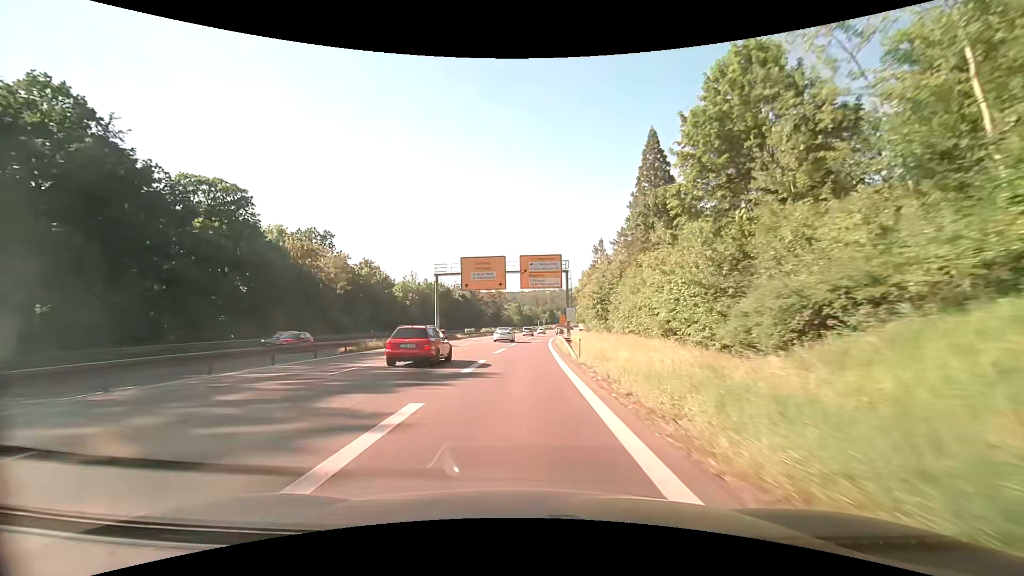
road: trunk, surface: asphalt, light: Day
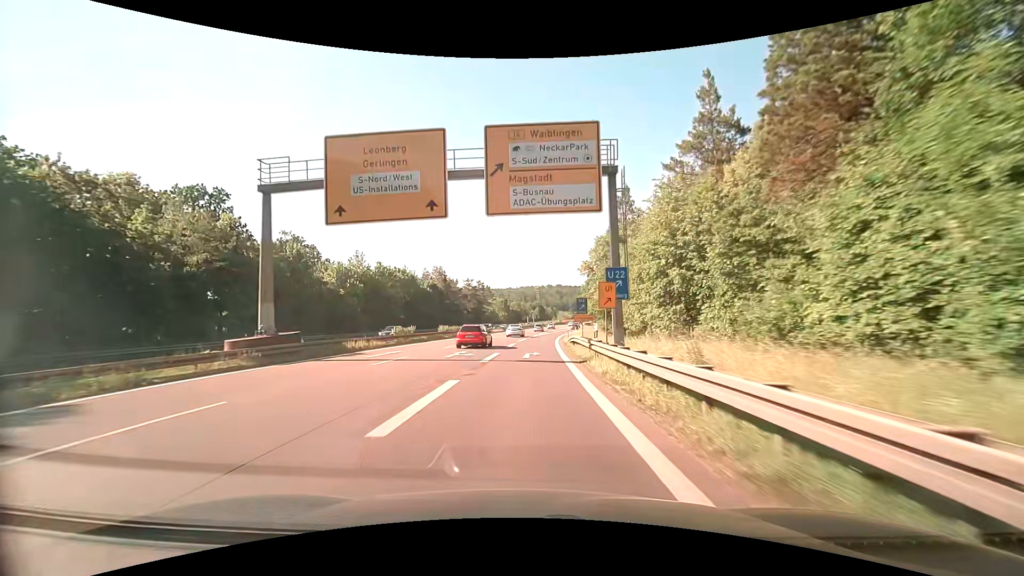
(+0.4, +32.8) m; +1°
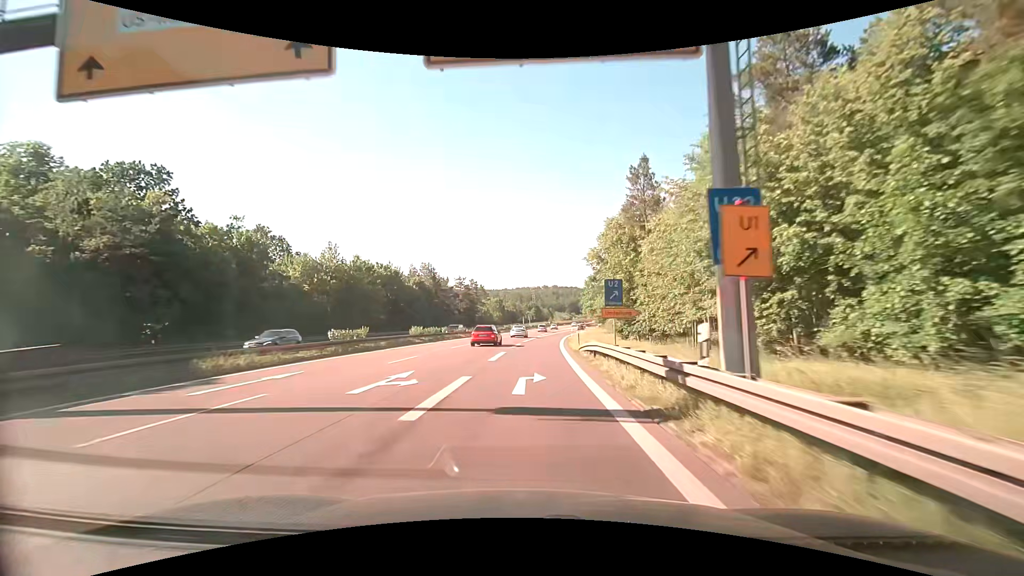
(+0.1, +11.0) m; +1°
